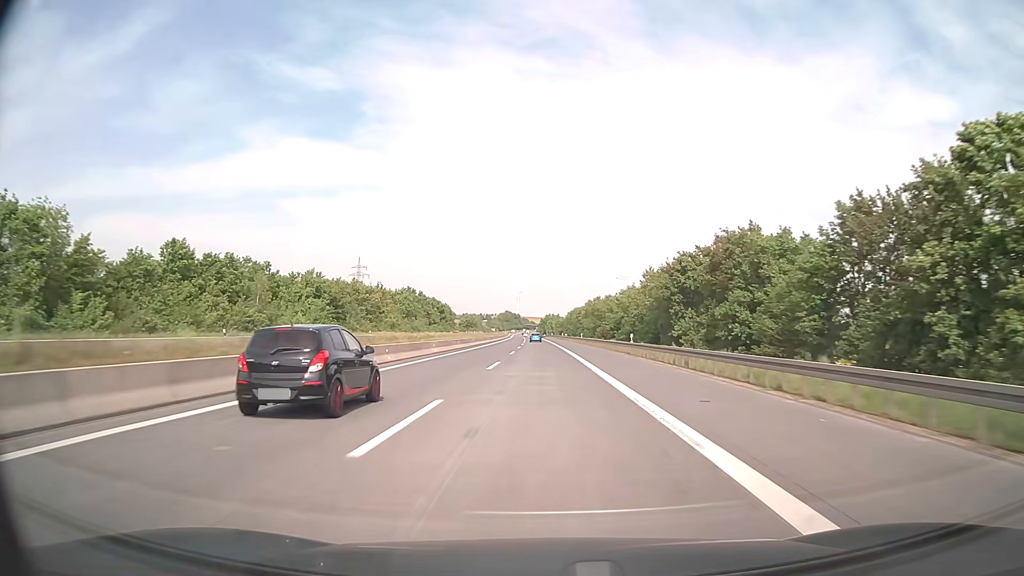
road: motorway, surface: concrete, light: Day
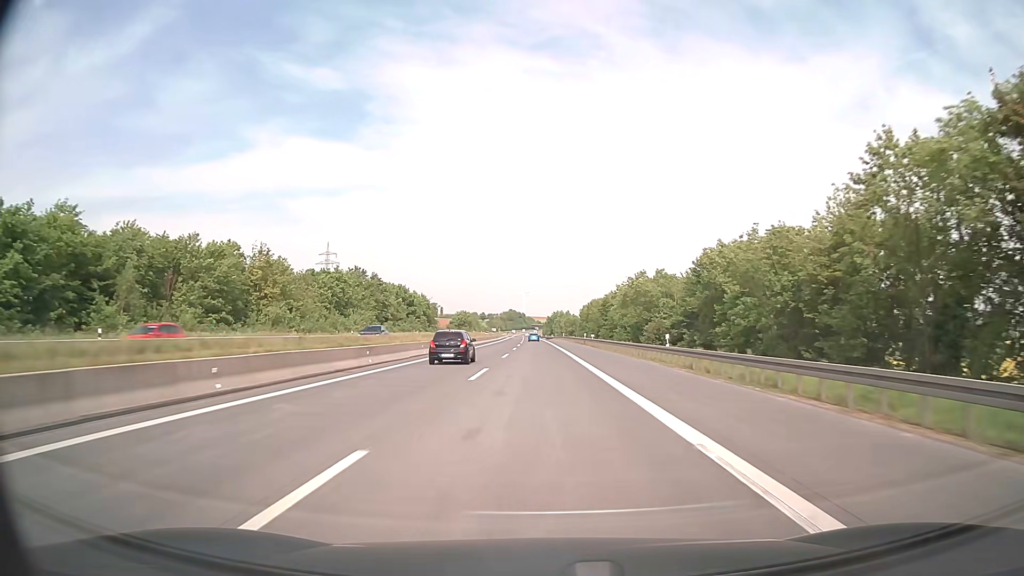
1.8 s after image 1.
(-0.2, +59.6) m; 0°
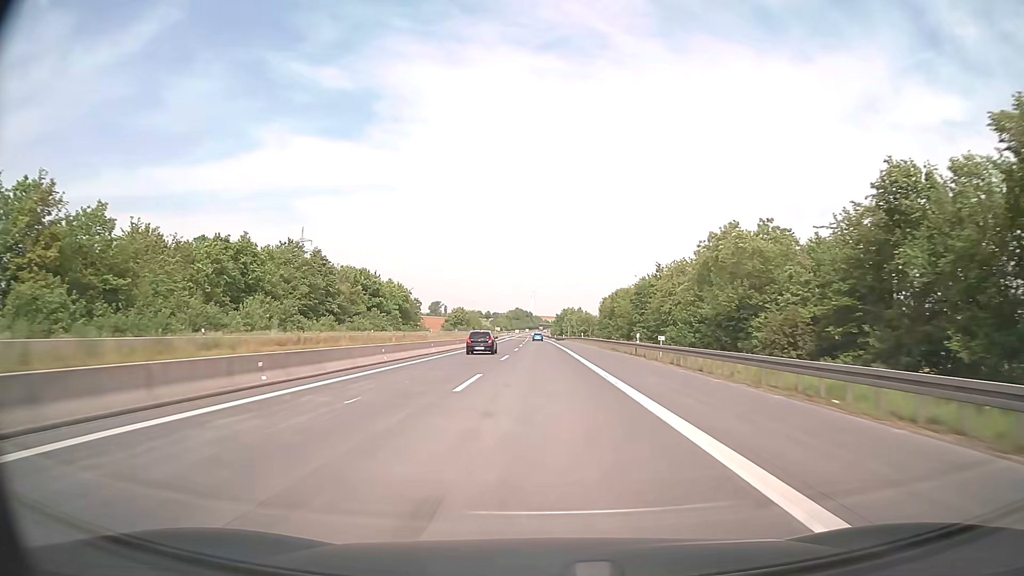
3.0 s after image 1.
(-0.3, +39.7) m; -1°
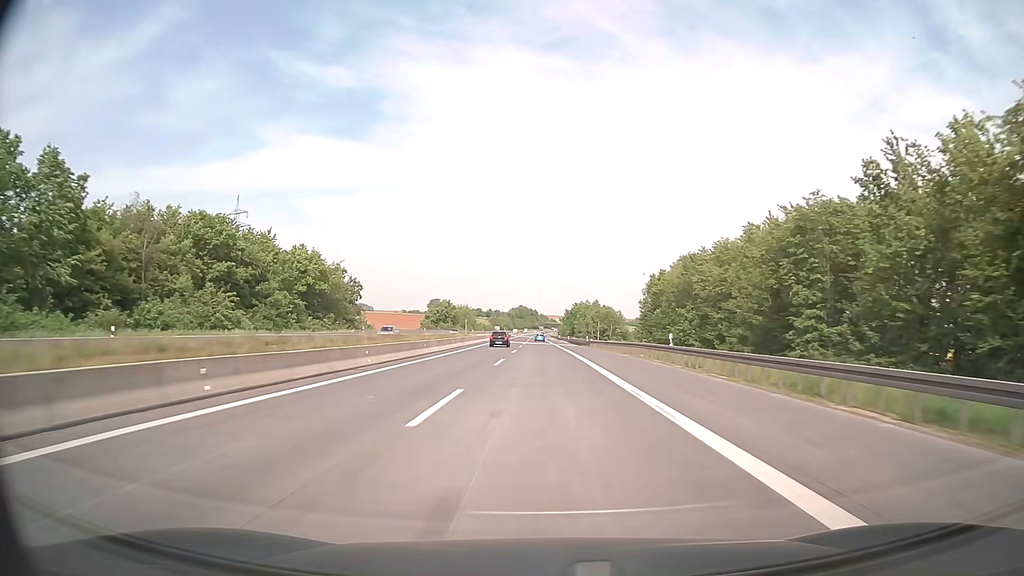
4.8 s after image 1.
(-0.4, +59.5) m; -1°
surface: asphalt
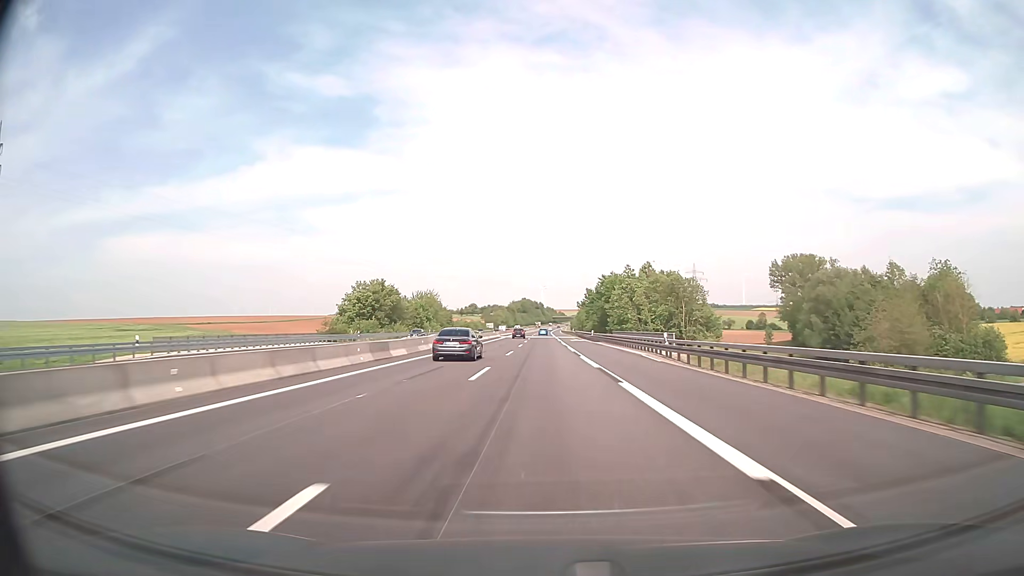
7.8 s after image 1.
(-0.4, +99.3) m; 0°
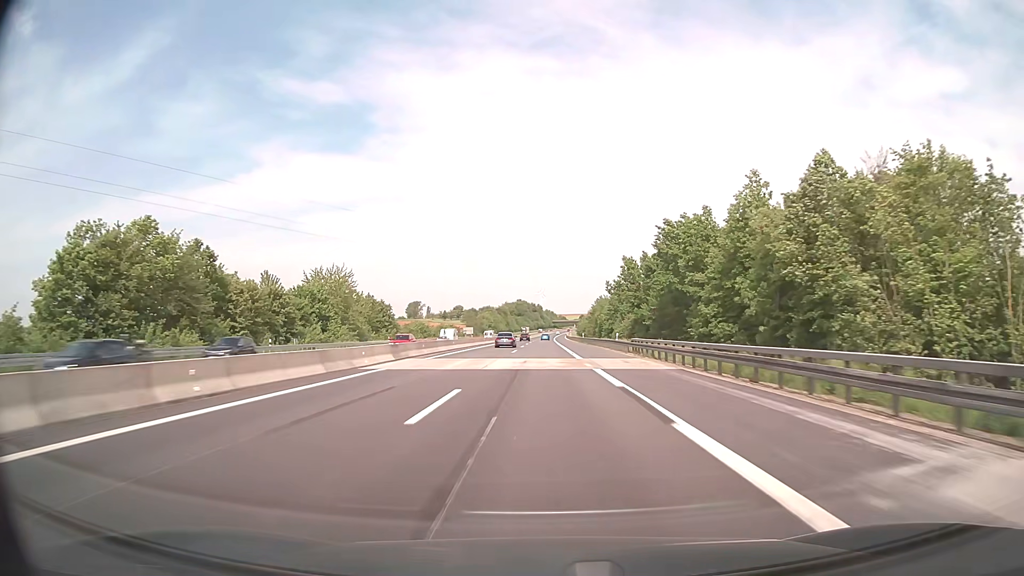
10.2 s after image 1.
(-0.2, +79.5) m; 0°
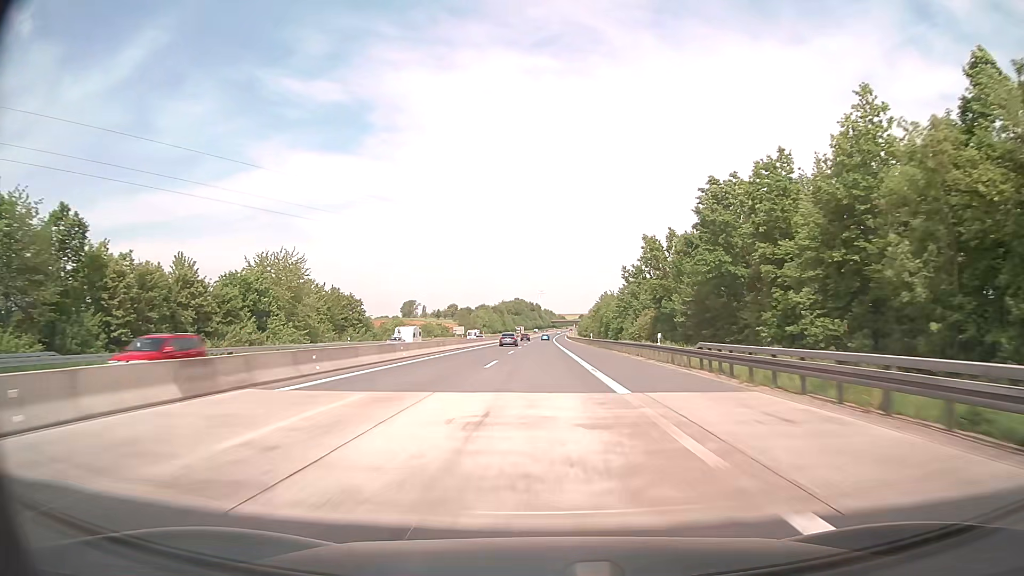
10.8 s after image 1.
(0.0, +19.9) m; 0°
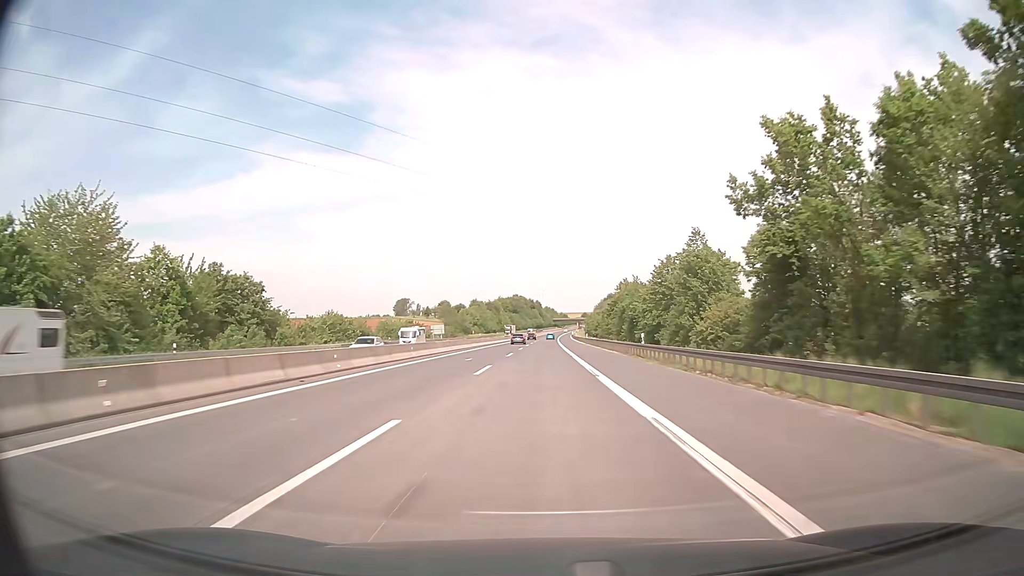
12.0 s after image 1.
(-0.1, +39.7) m; 0°
(0, +10) (0, +20) (0, +30) (0, +40) (0, +50) (0, +60) (0, +70) (+1, +80) (+1, +90) (+1, +100) m
